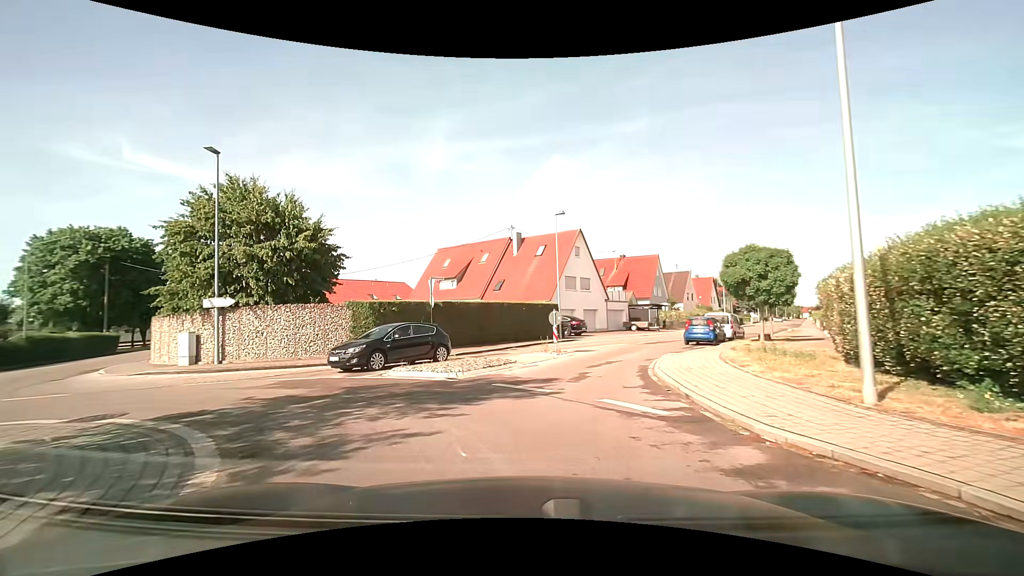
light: Day
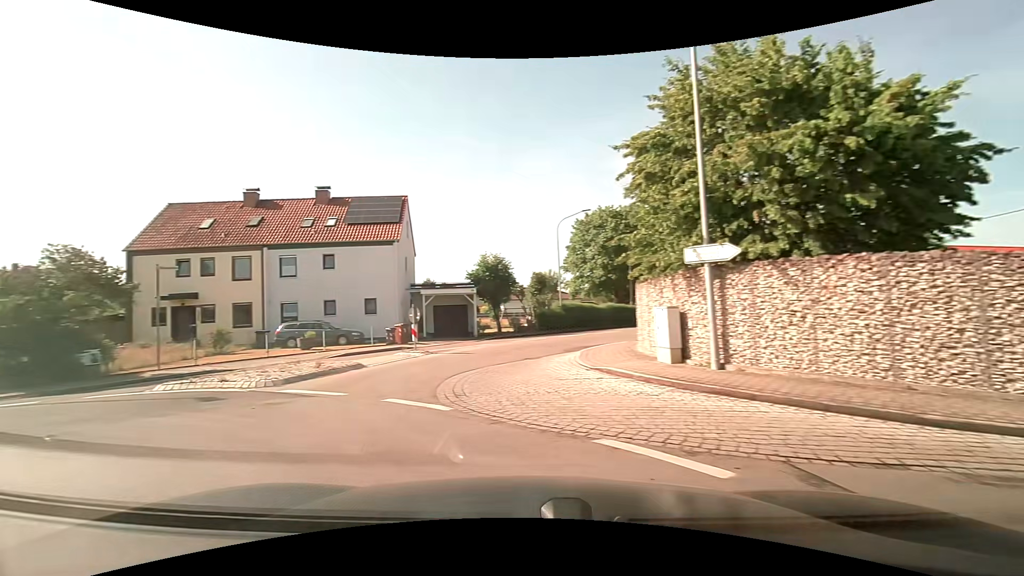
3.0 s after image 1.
(-4.2, +11.4) m; -54°
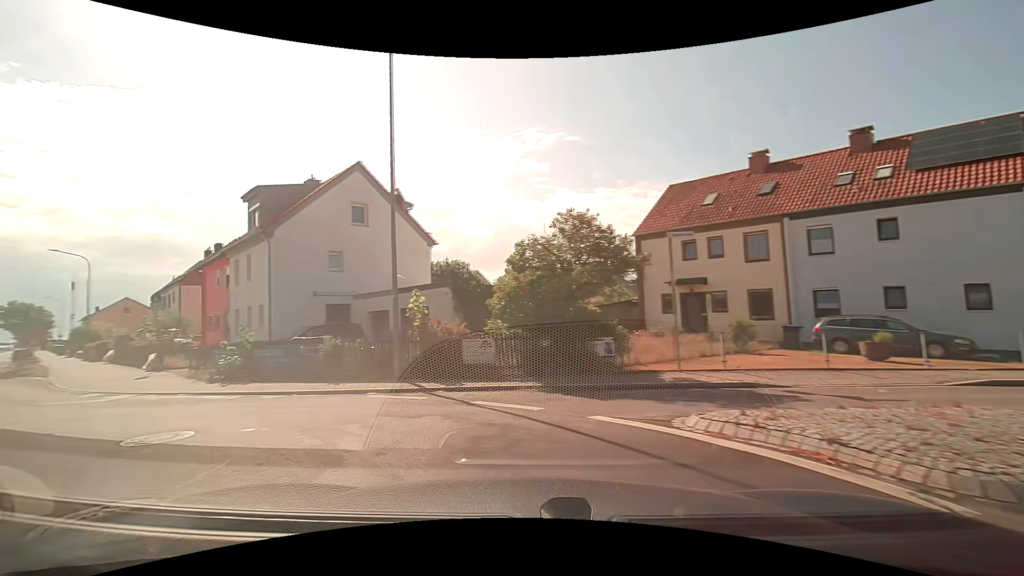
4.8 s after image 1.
(-3.3, +6.6) m; -53°
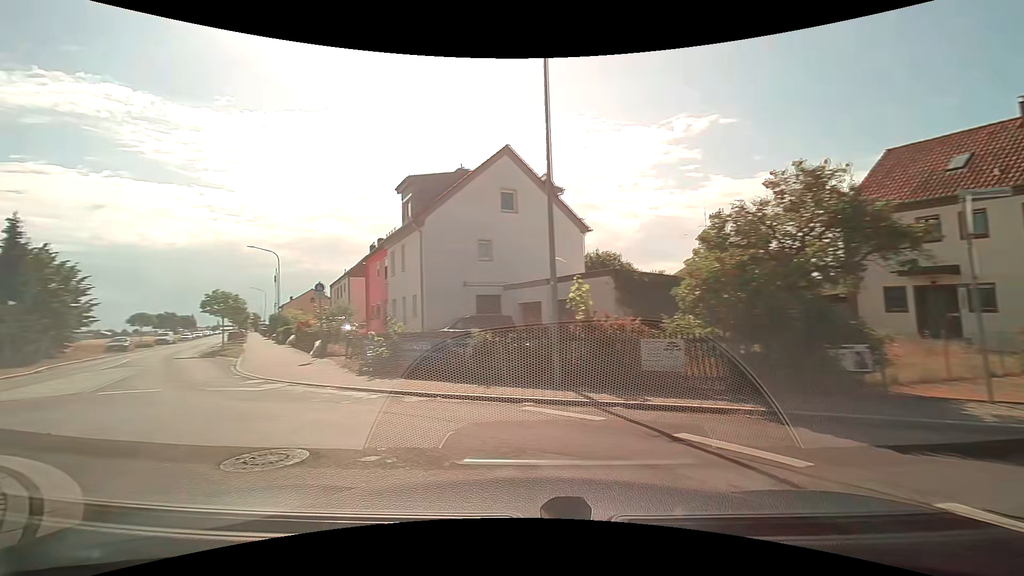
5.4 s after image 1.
(-0.3, +2.6) m; -15°
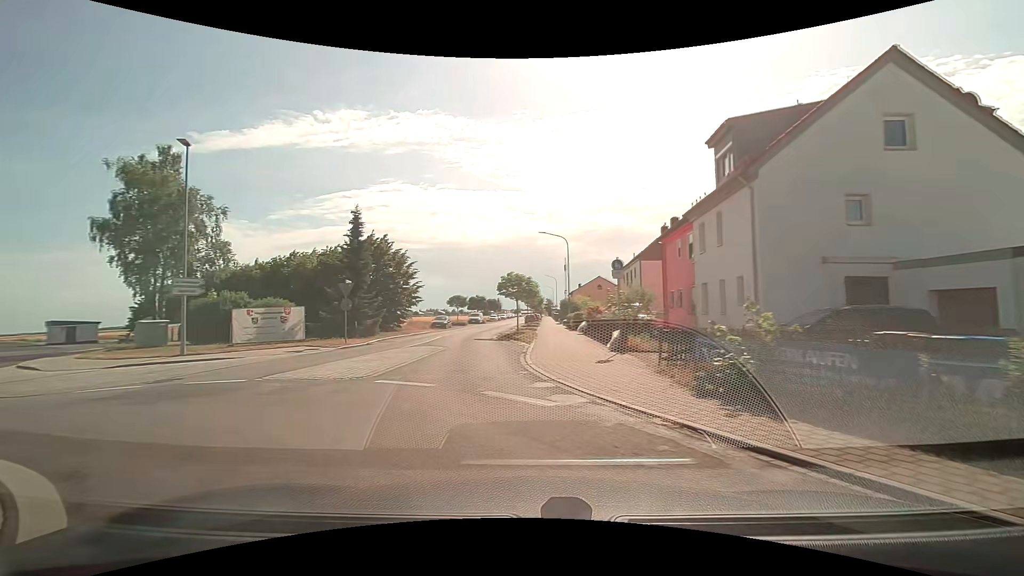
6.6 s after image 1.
(-1.7, +5.2) m; -32°
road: tertiary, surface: asphalt
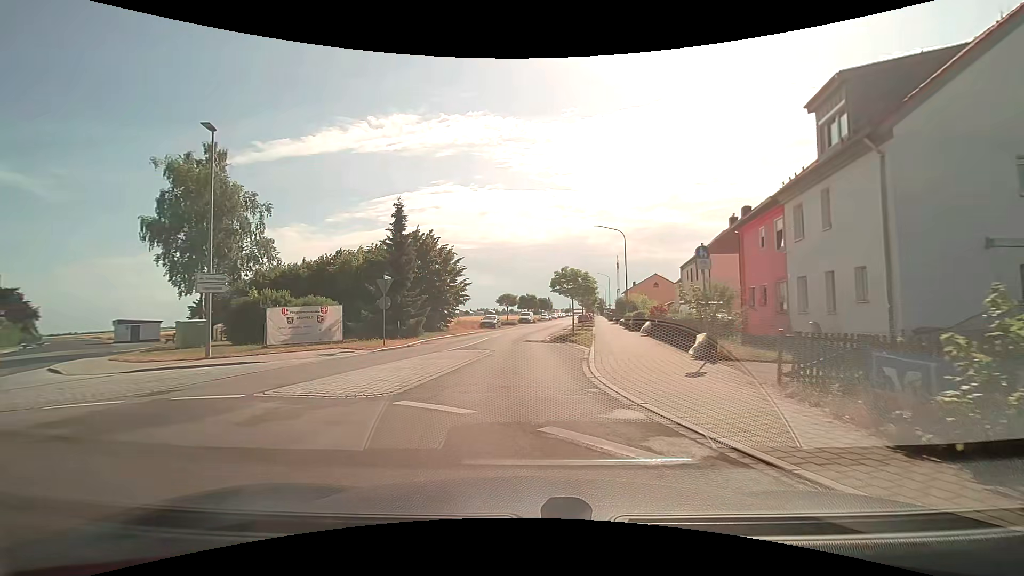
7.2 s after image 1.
(-0.2, +2.9) m; -7°
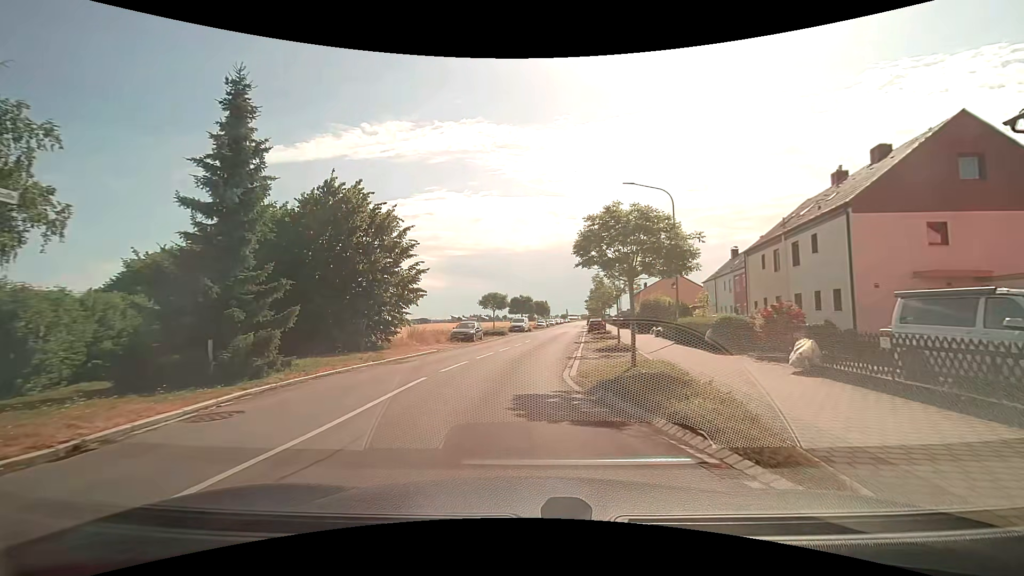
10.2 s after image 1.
(-0.2, +17.3) m; +1°
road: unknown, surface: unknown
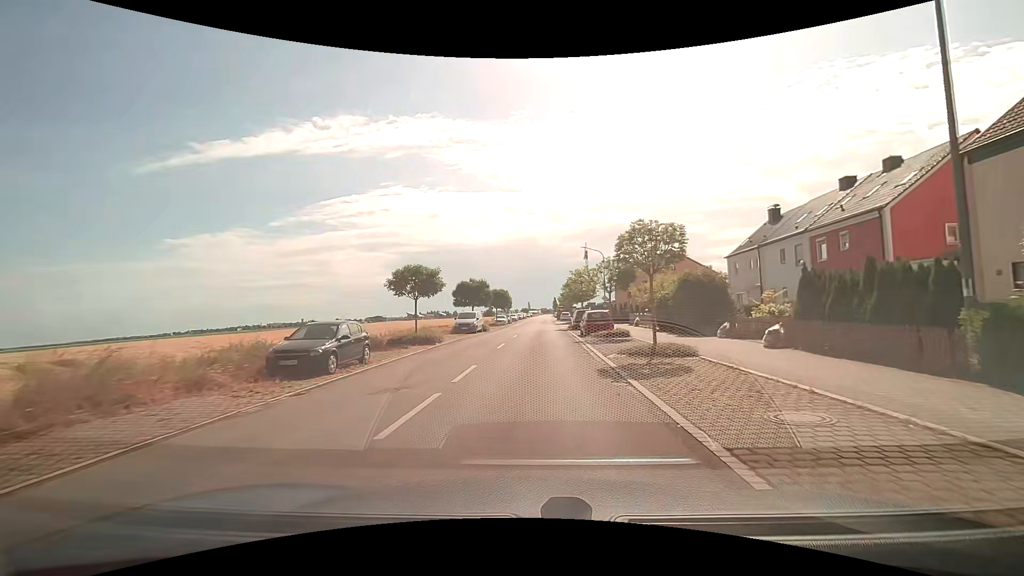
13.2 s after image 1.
(+0.2, +21.8) m; +4°
(0, +10) (+1, +20) (+1, +30) (+1, +40) (+2, +50) (+8, +57) (+18, +58) (+28, +57) (+38, +55) (+48, +54) m
